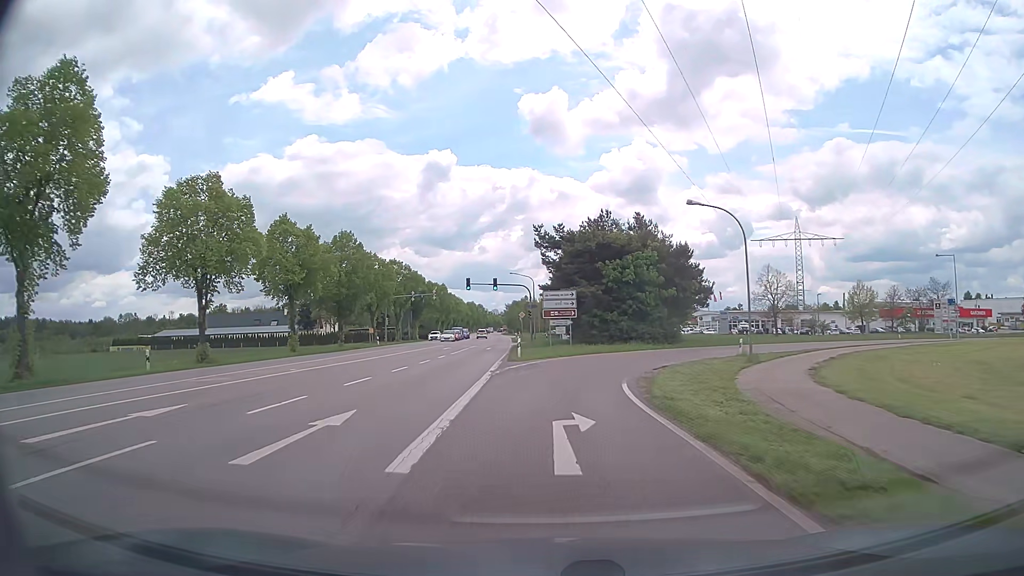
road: secondary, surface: asphalt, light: Day
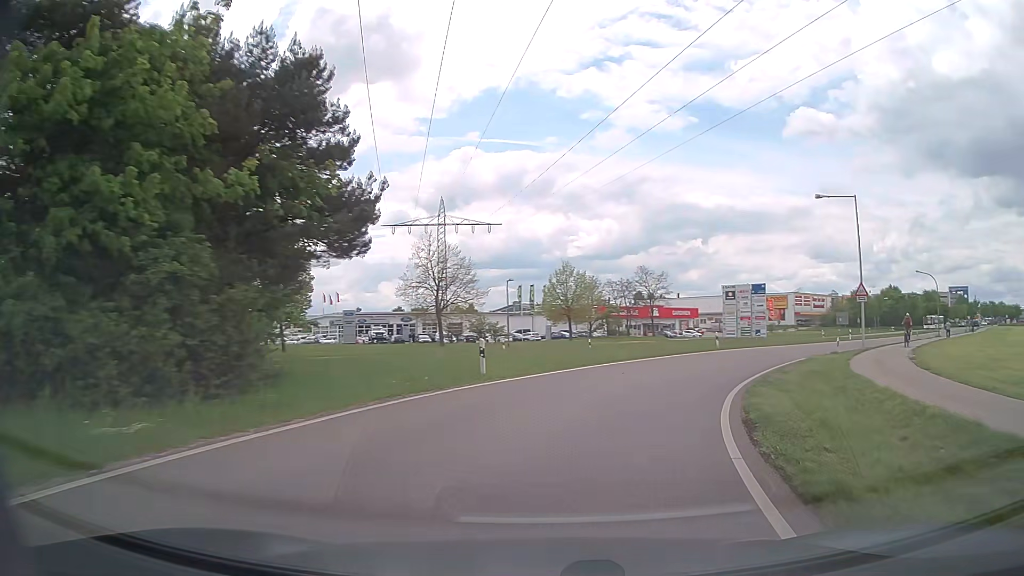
(+6.5, +35.1) m; +32°
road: tertiary_link
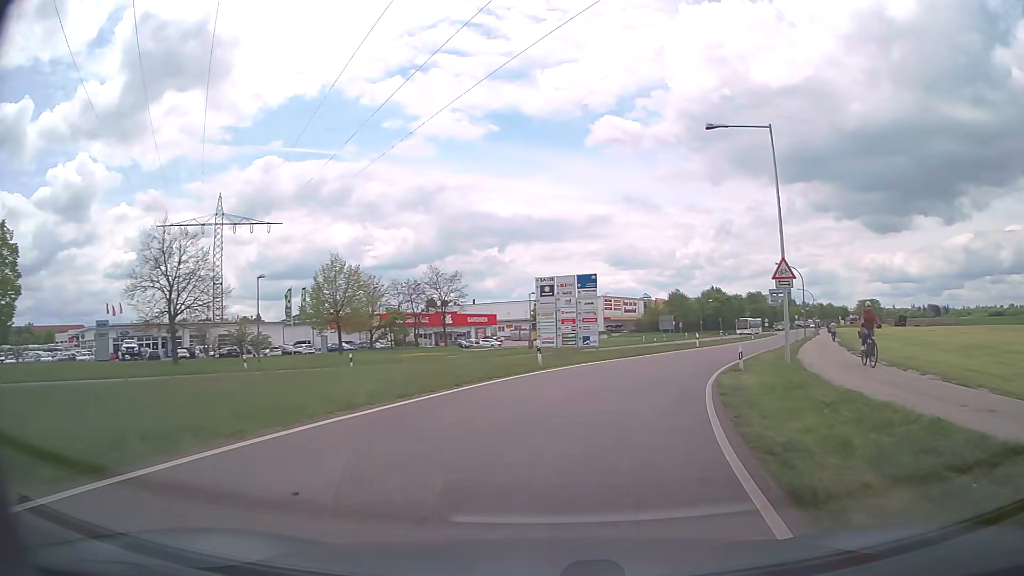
(+2.3, +14.1) m; +17°
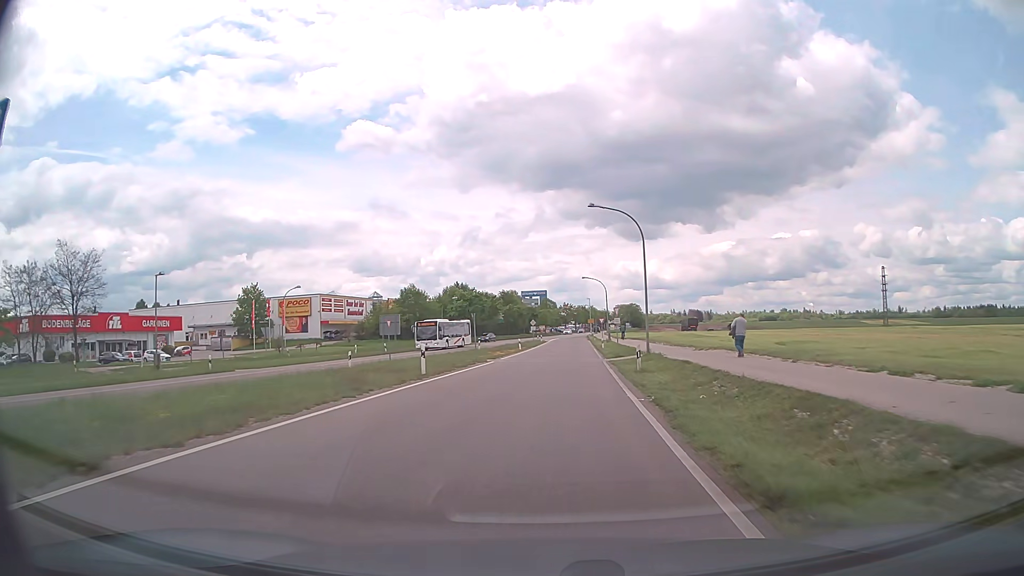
(+7.5, +30.8) m; +23°
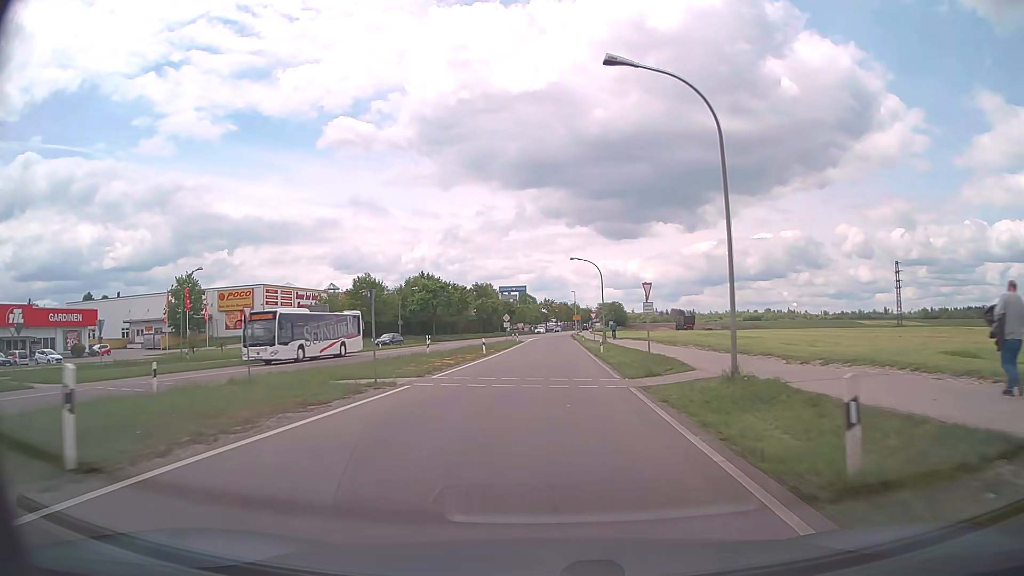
(+0.3, +17.5) m; +2°
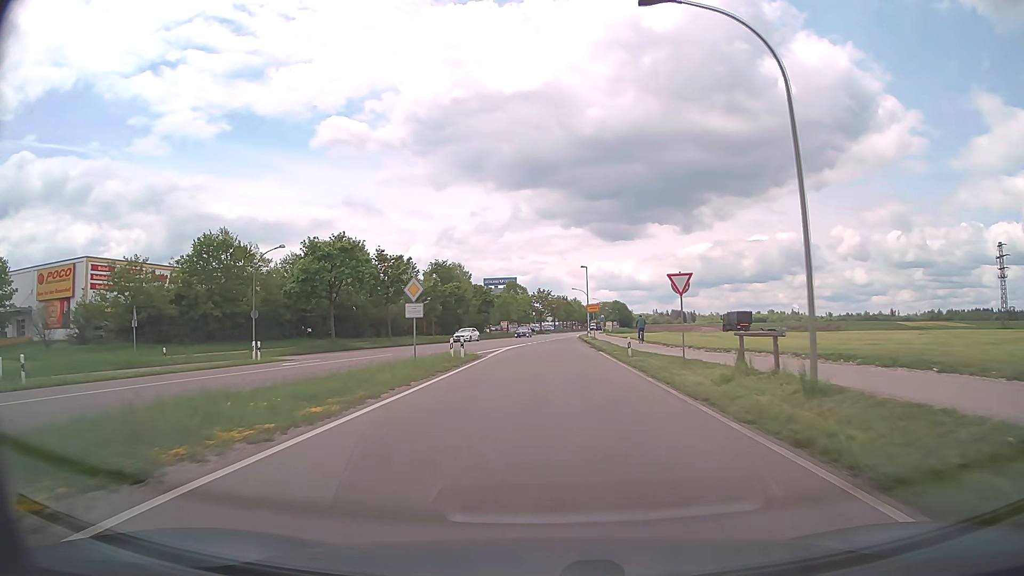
(+0.4, +44.5) m; +1°
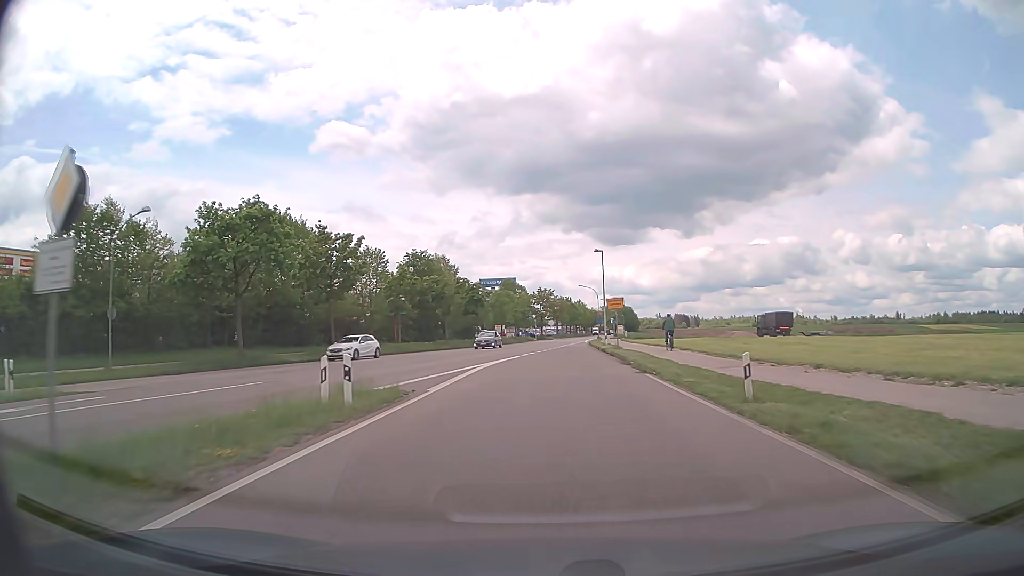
(-0.1, +17.1) m; 0°
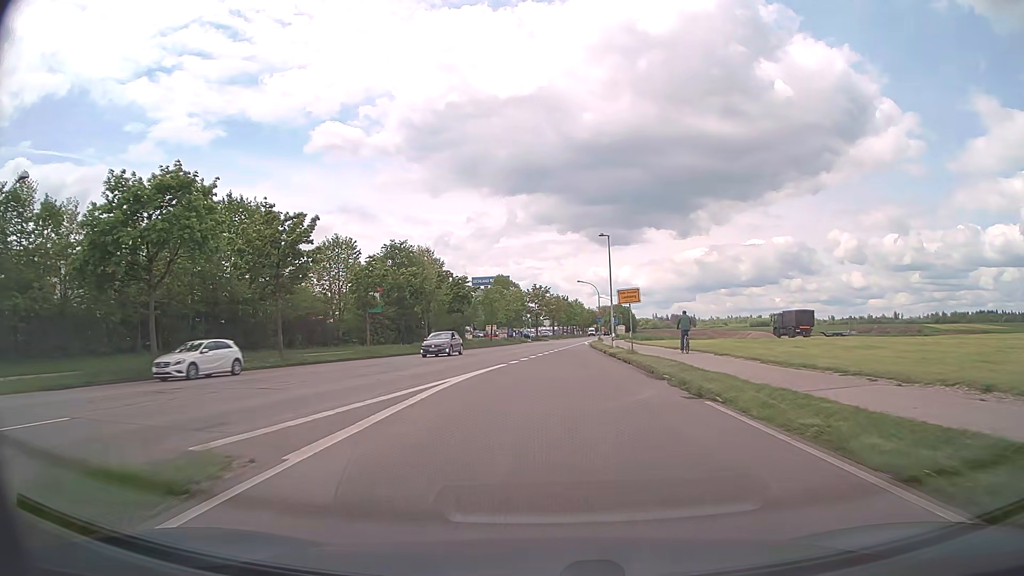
(0.0, +8.5) m; 0°
(0, +10) (0, +20) (0, +30) (0, +40) (+1, +50) (+1, +60) (+2, +70) (+3, +80) (+4, +90) (+5, +100) m
